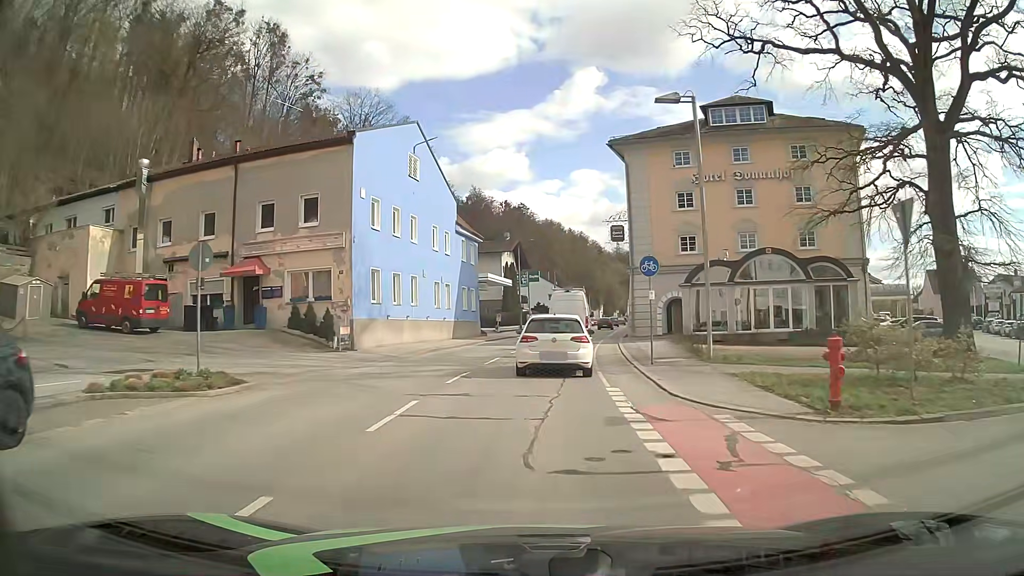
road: secondary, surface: asphalt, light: Day
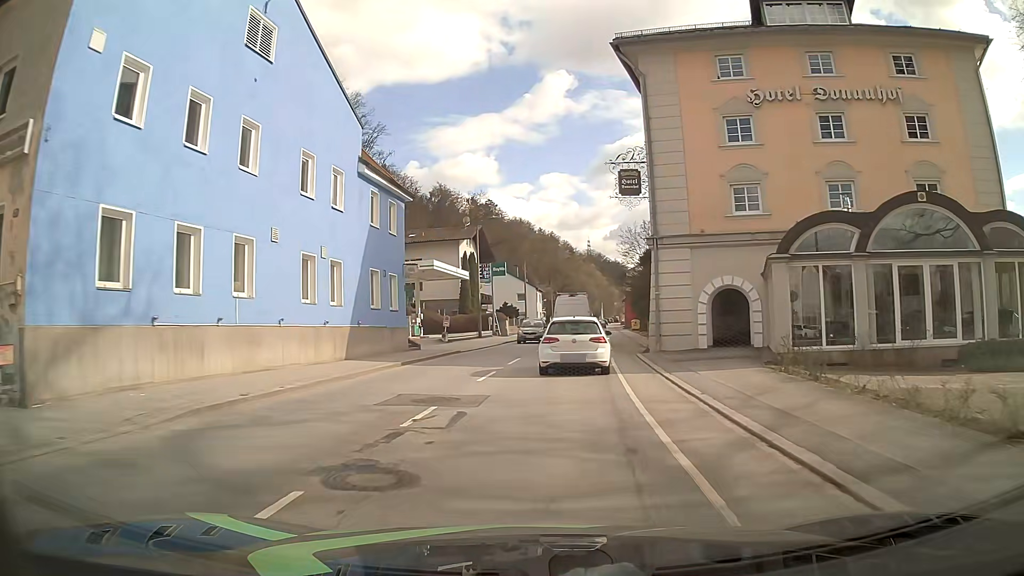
(+0.4, +17.7) m; +2°
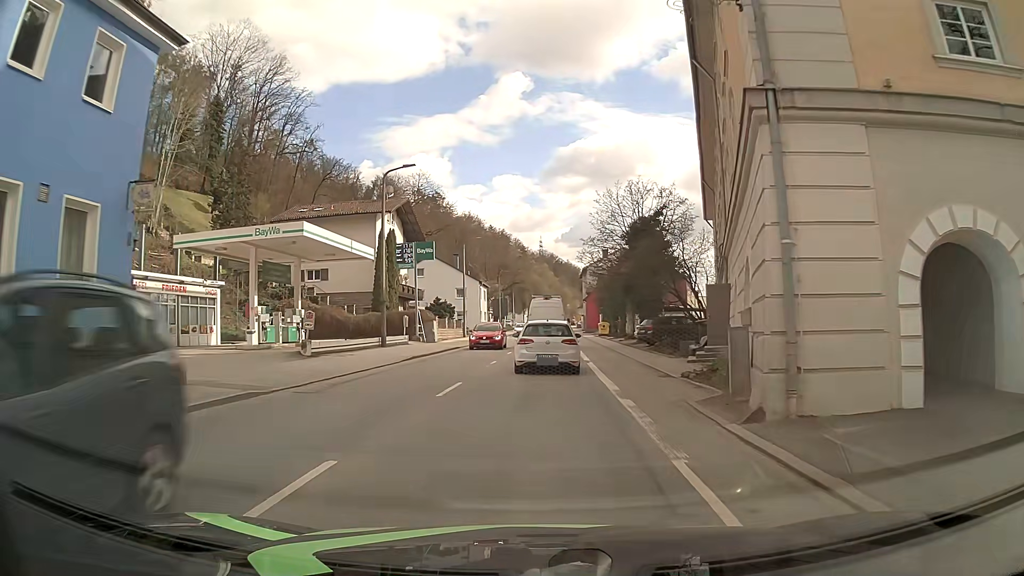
(+0.9, +18.0) m; +5°
(0, +10) (0, +20) (0, +30) (+1, +40) (+1, +50) (+1, +60) (+2, +70) (+2, +80) (+2, +90) (+2, +100) m
